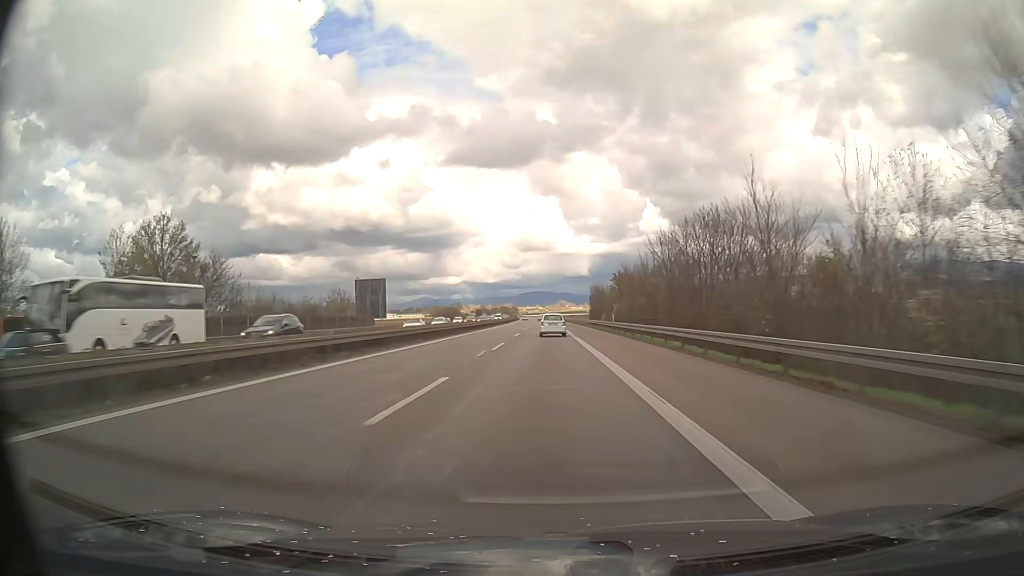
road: motorway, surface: asphalt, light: Day
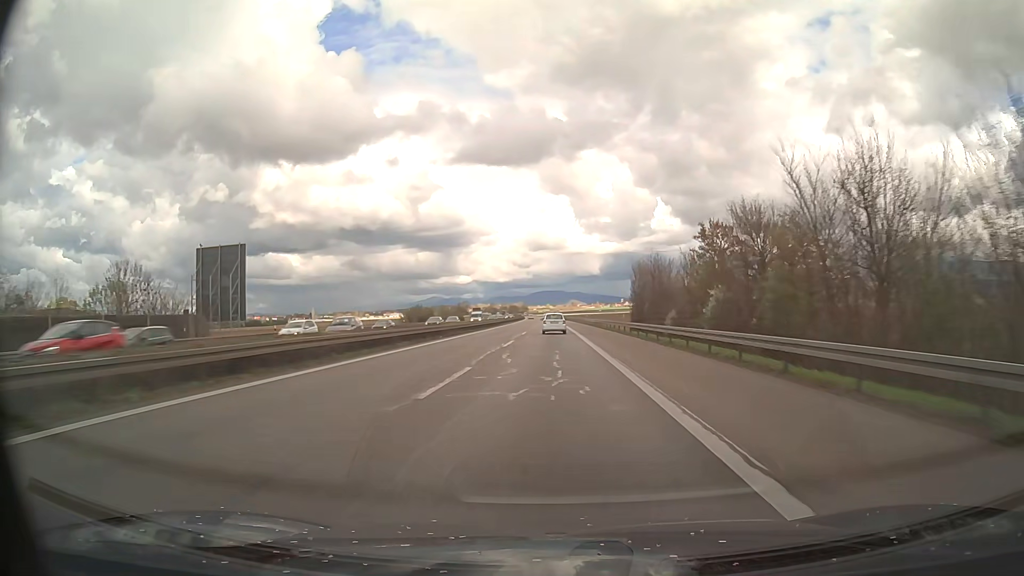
(-0.5, +51.7) m; -1°
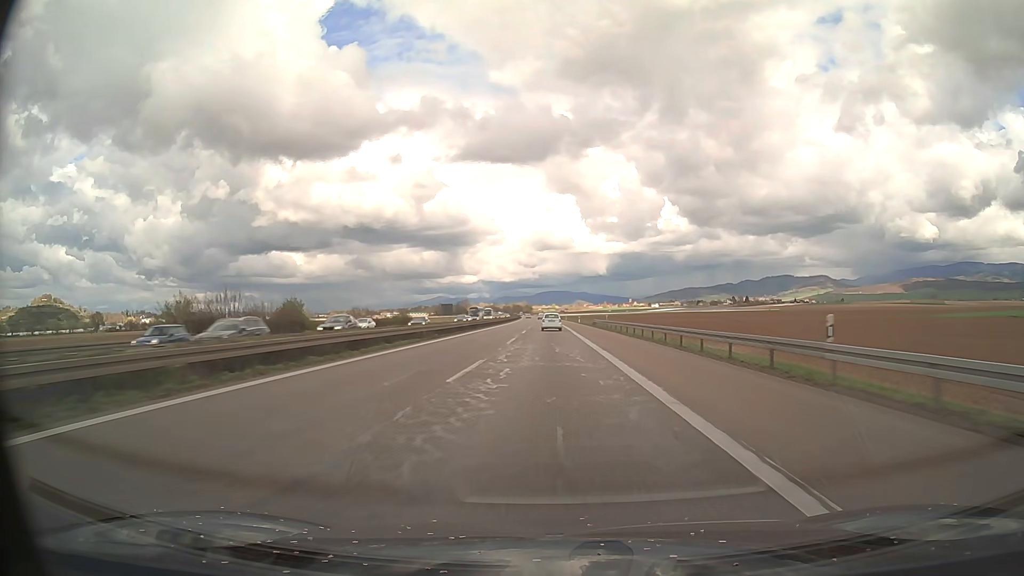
(-0.6, +86.8) m; -1°
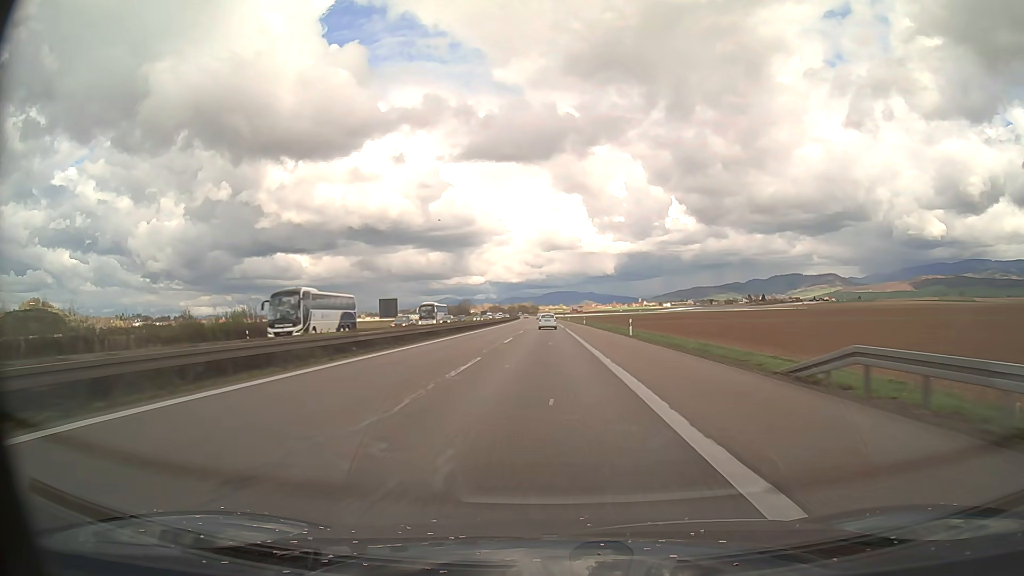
(-0.2, +70.3) m; -1°
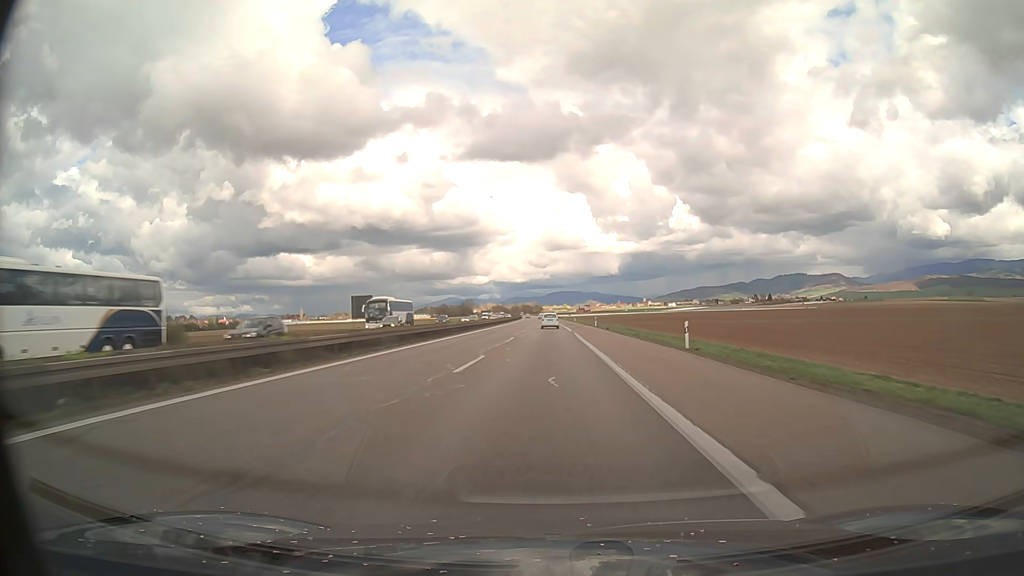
(0.0, +17.6) m; 0°
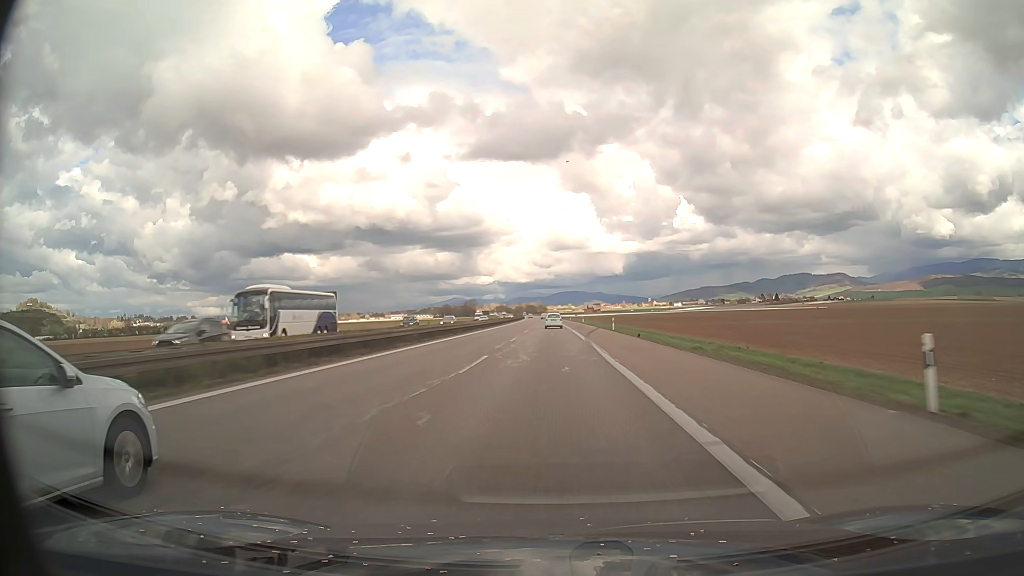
(-0.1, +17.6) m; 0°
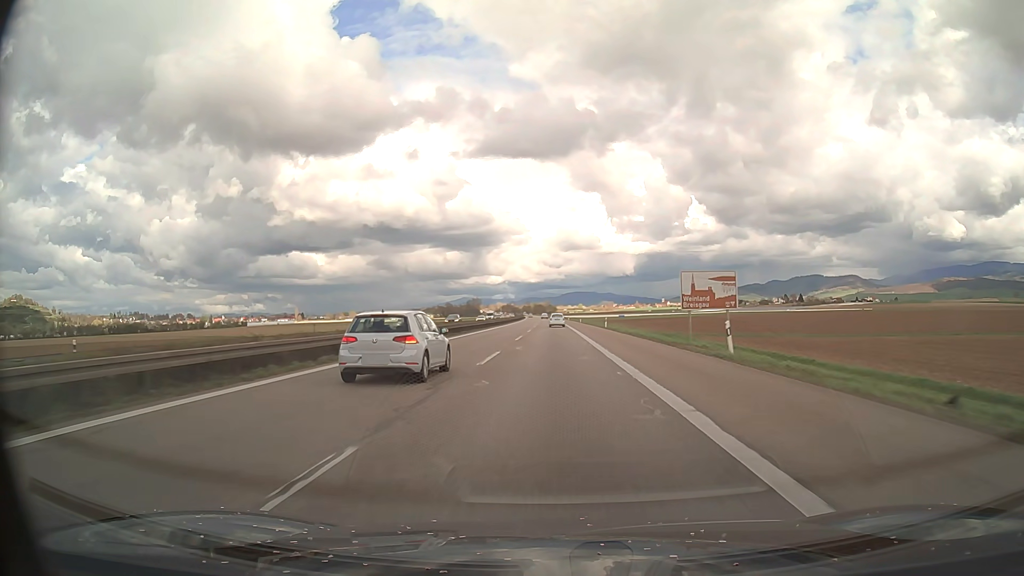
(-0.7, +87.4) m; -1°
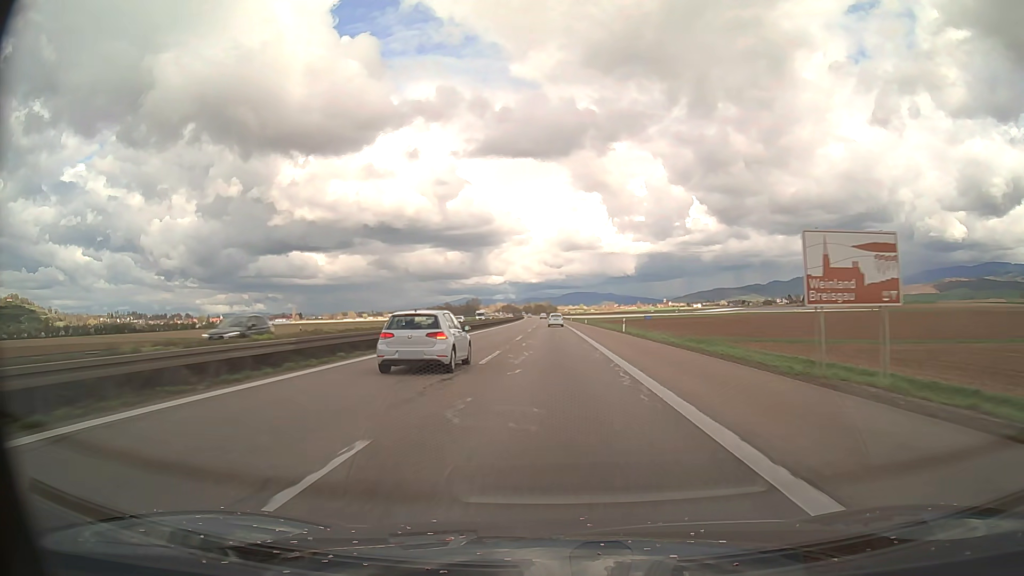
(0.0, +17.4) m; 0°
(0, +10) (0, +20) (0, +30) (0, +40) (0, +50) (0, +60) (0, +70) (0, +80) (0, +90) (0, +100) m
